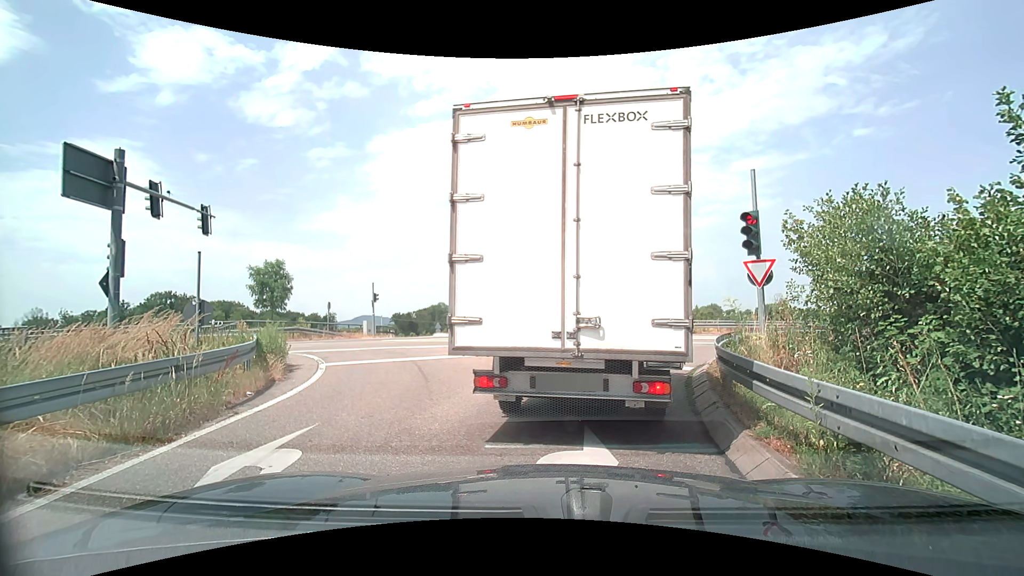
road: trunk_link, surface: asphalt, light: Day
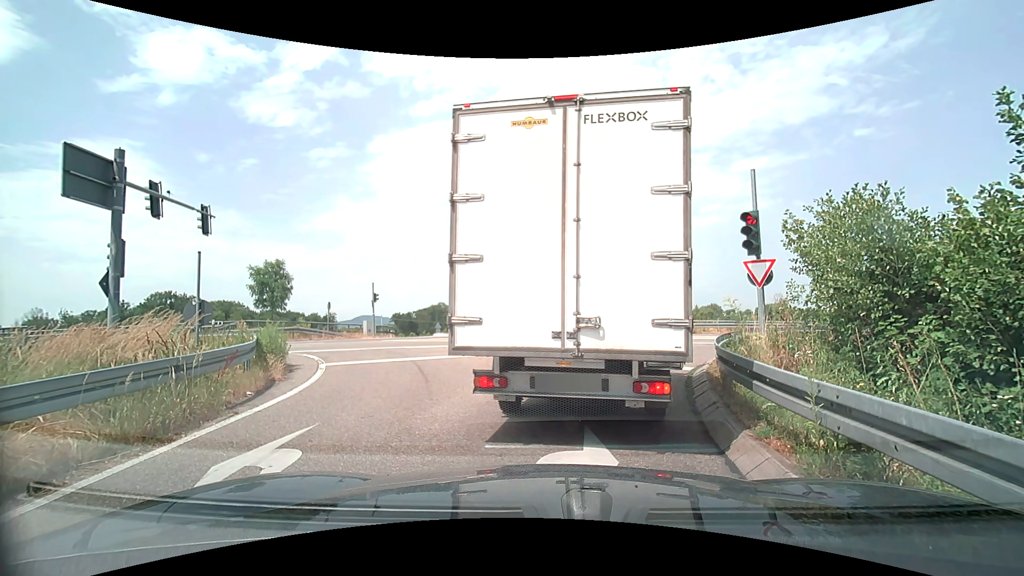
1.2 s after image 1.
(0.0, 0.0) m; 0°
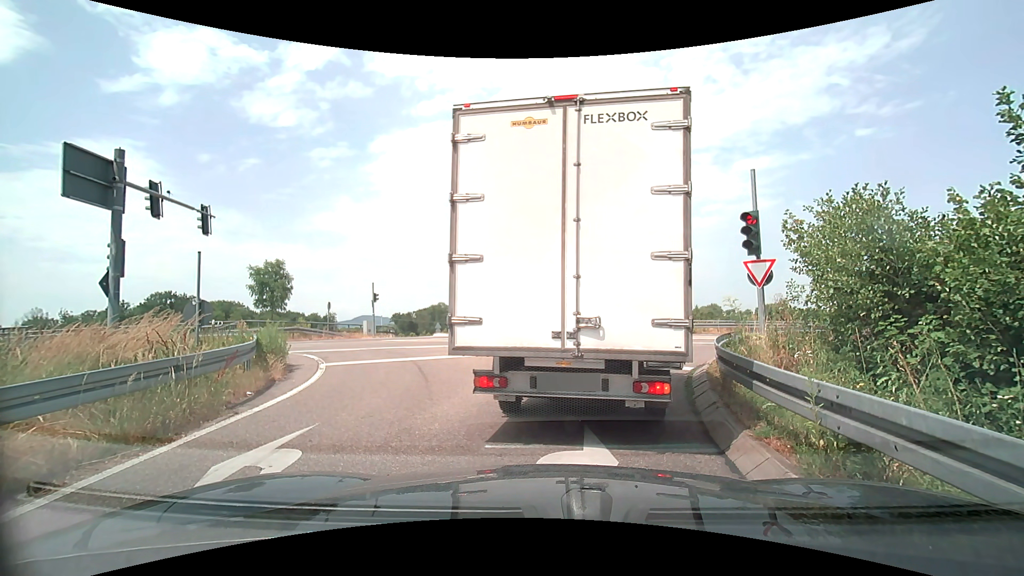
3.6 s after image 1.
(0.0, 0.0) m; 0°
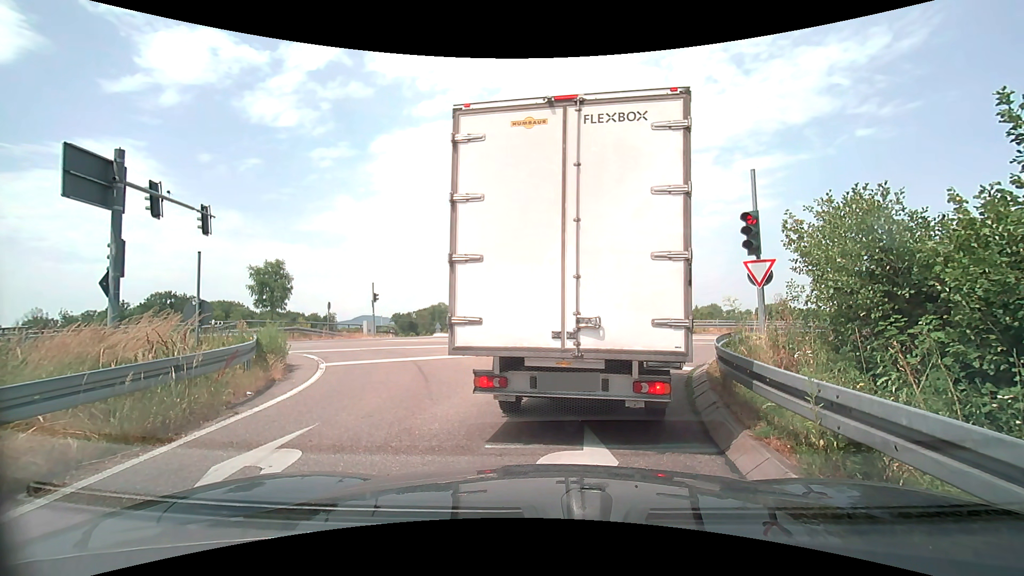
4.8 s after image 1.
(0.0, 0.0) m; 0°
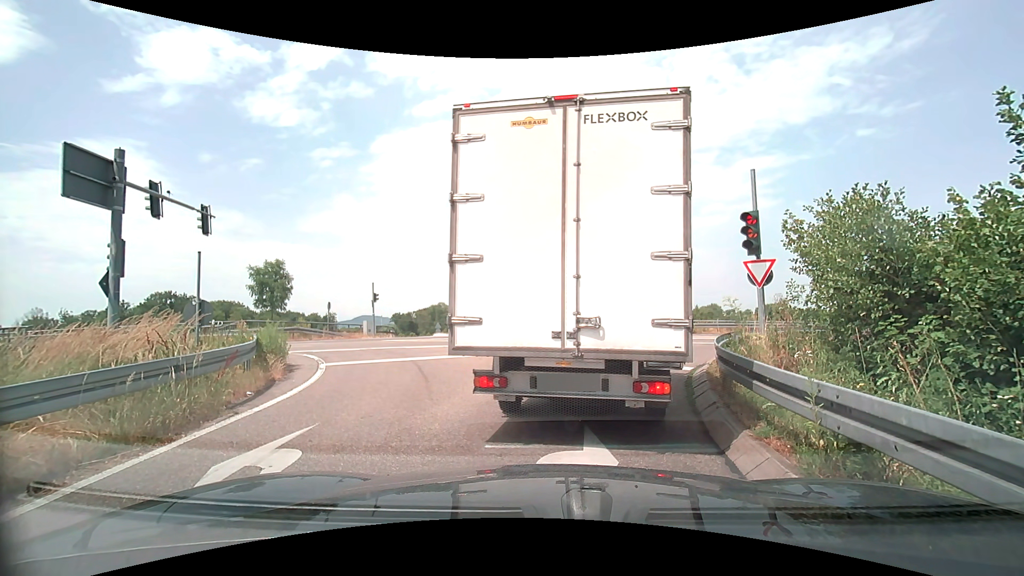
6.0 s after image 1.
(0.0, 0.0) m; 0°
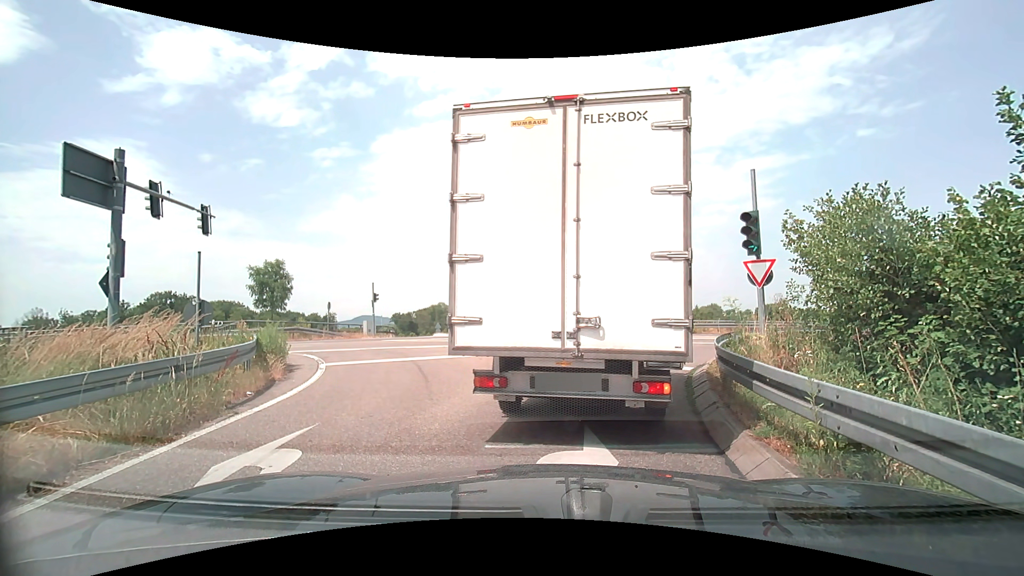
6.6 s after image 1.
(0.0, 0.0) m; 0°
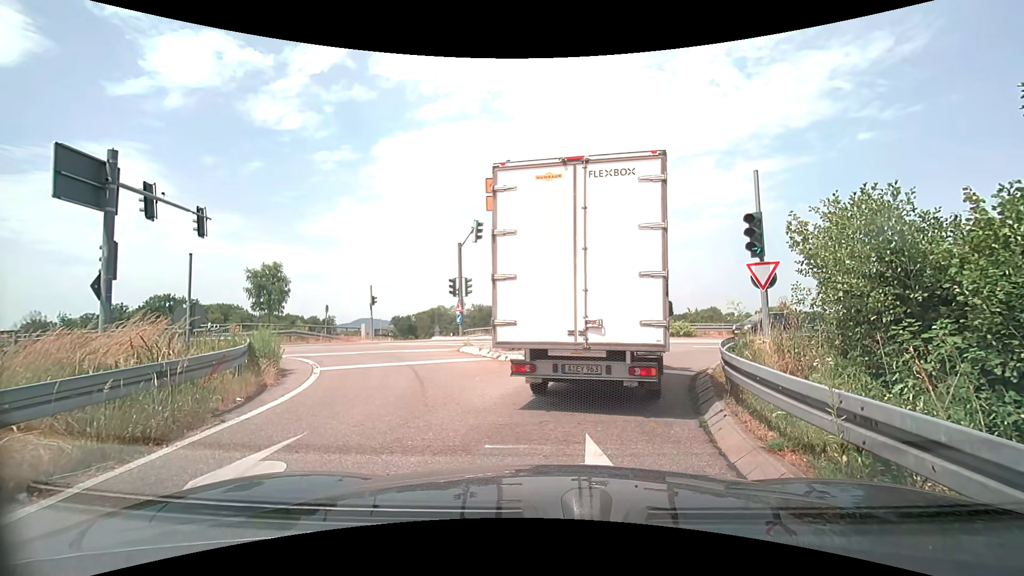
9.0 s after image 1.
(0.0, +0.3) m; 0°
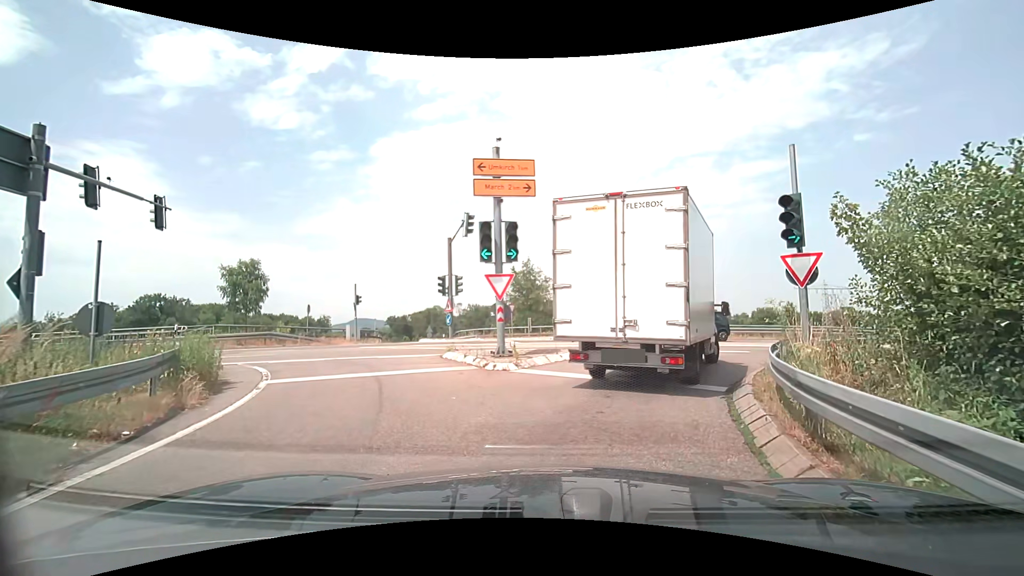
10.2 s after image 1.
(0.0, +2.3) m; 0°
(+1, +10) (+5, +19) (+14, +24) (+23, +28) (+33, +30) (+42, +33) (+52, +36) (+61, +39) (+71, +41) (+81, +44) m
